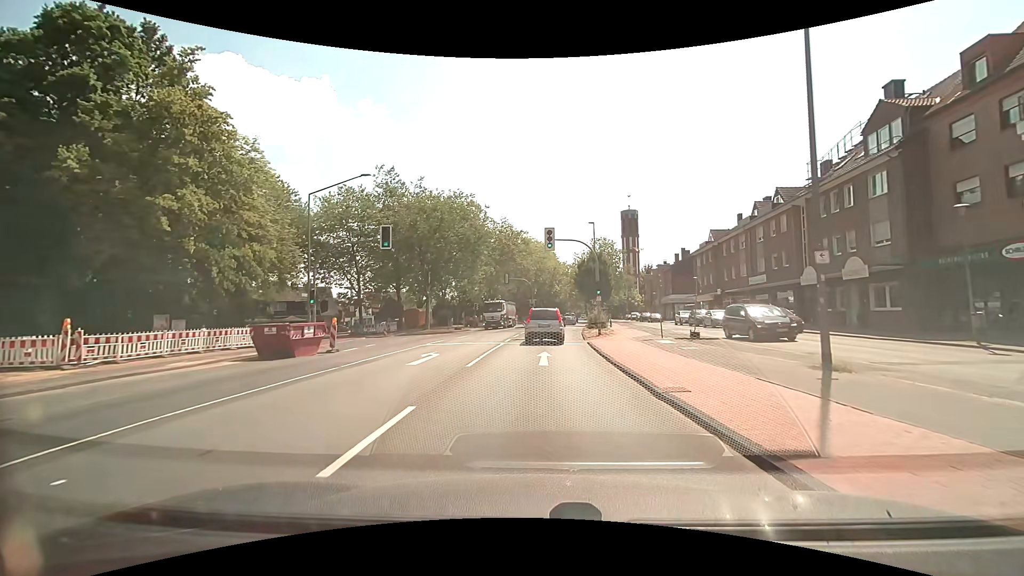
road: secondary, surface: asphalt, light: Day
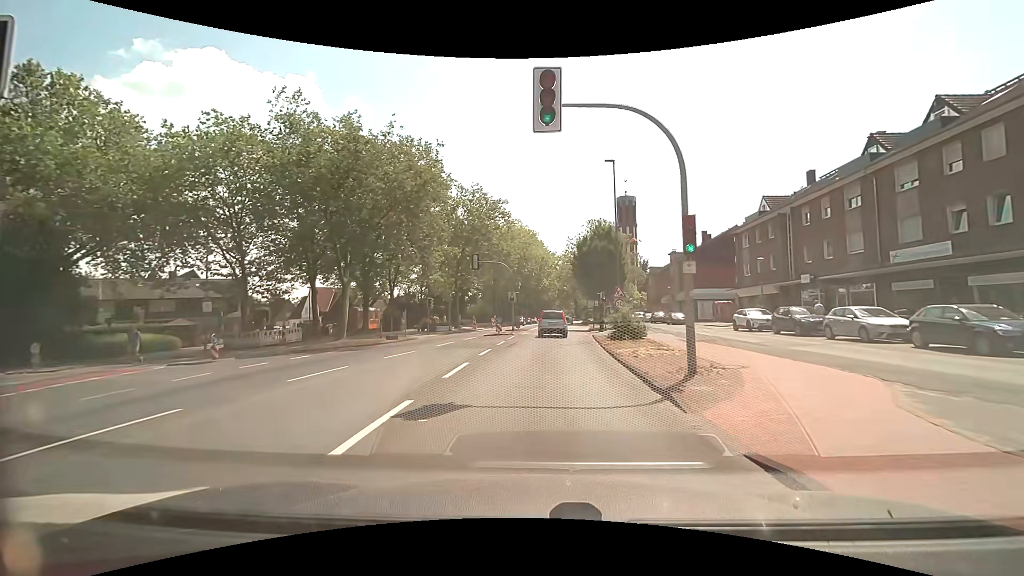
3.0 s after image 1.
(+0.7, +20.1) m; +4°
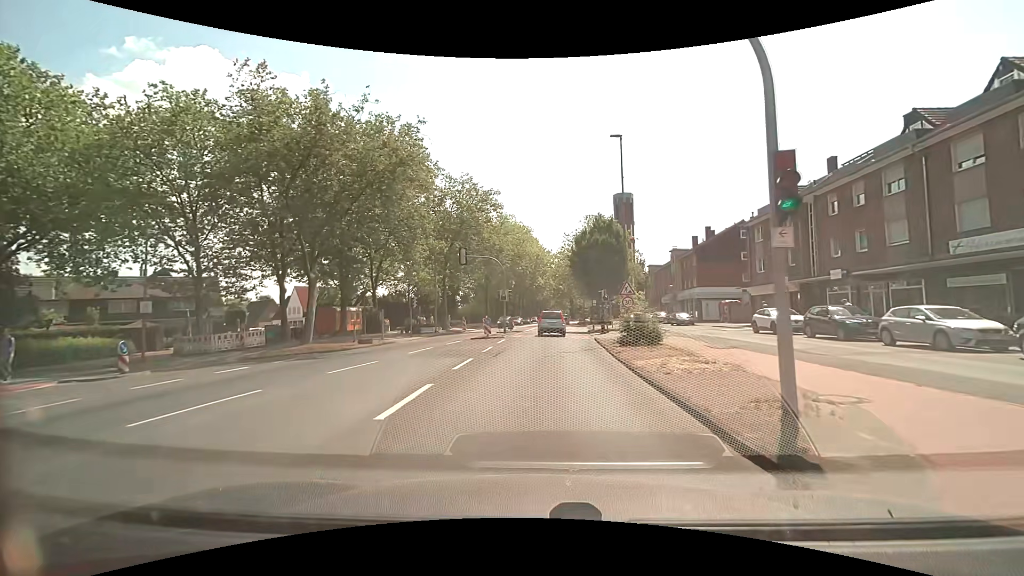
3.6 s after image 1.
(-0.1, +4.2) m; 0°
(0, +10) (0, +20) (+1, +30) (+1, +40) (+2, +50) (+3, +60) (+3, +70) (+4, +80) (+4, +90) (+5, +100) m
